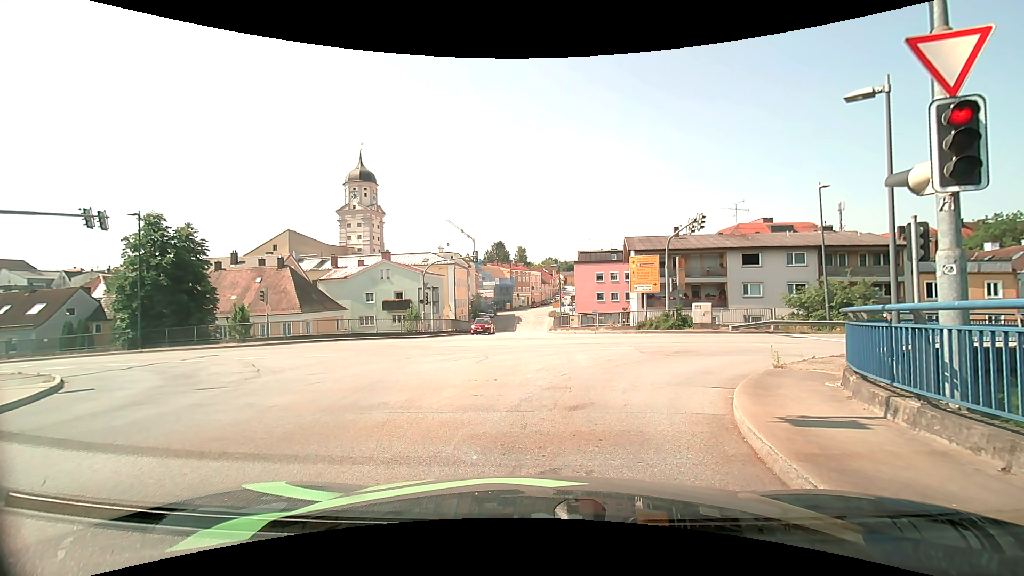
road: secondary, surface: asphalt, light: Day
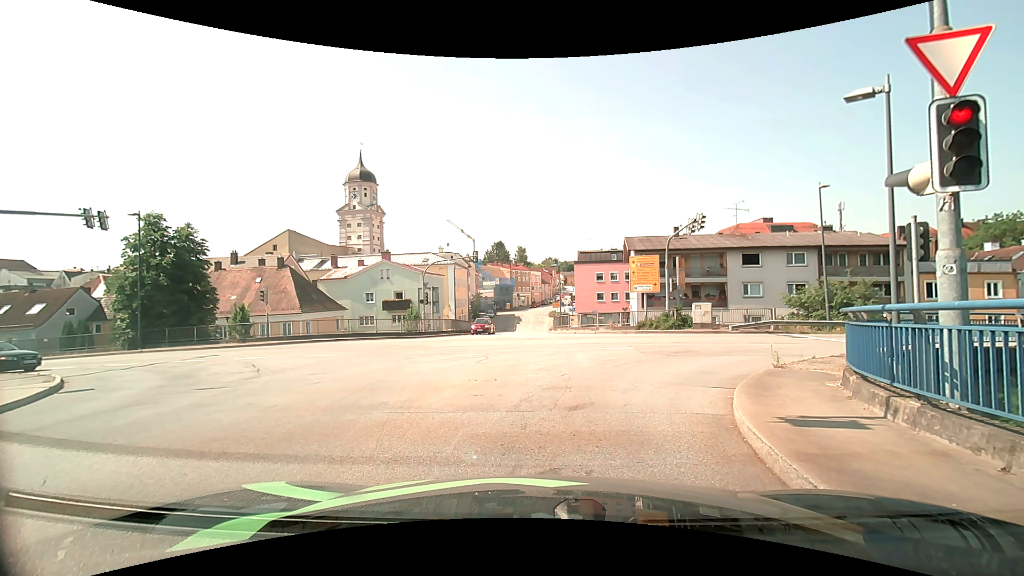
(0.0, 0.0) m; 0°
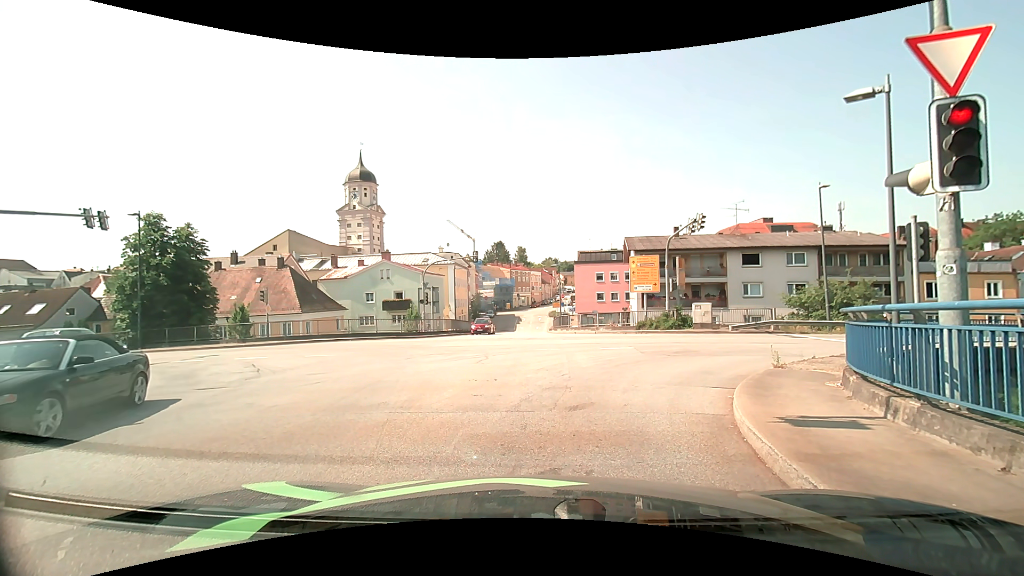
(0.0, 0.0) m; 0°
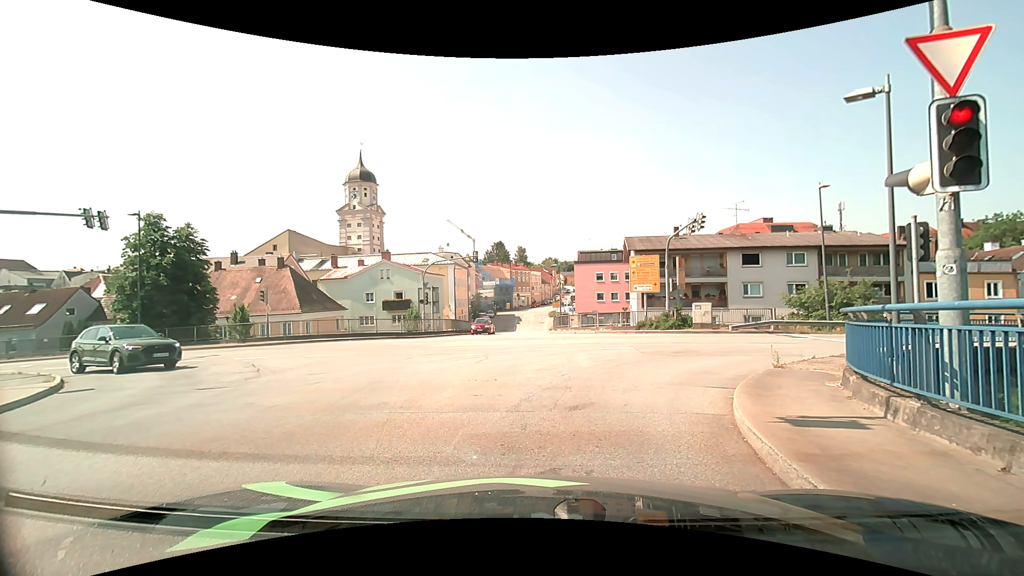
(0.0, 0.0) m; 0°
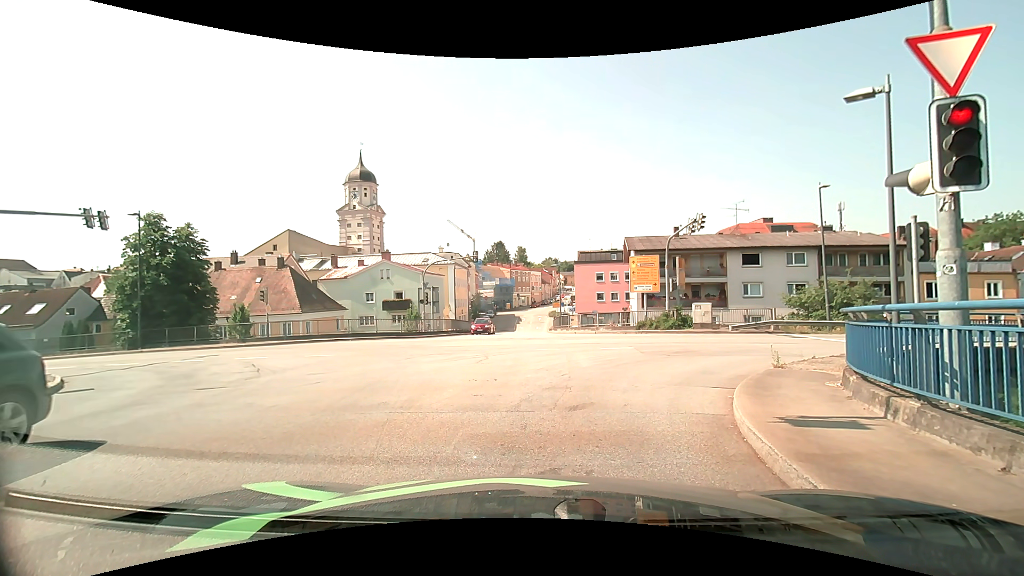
(0.0, 0.0) m; 0°
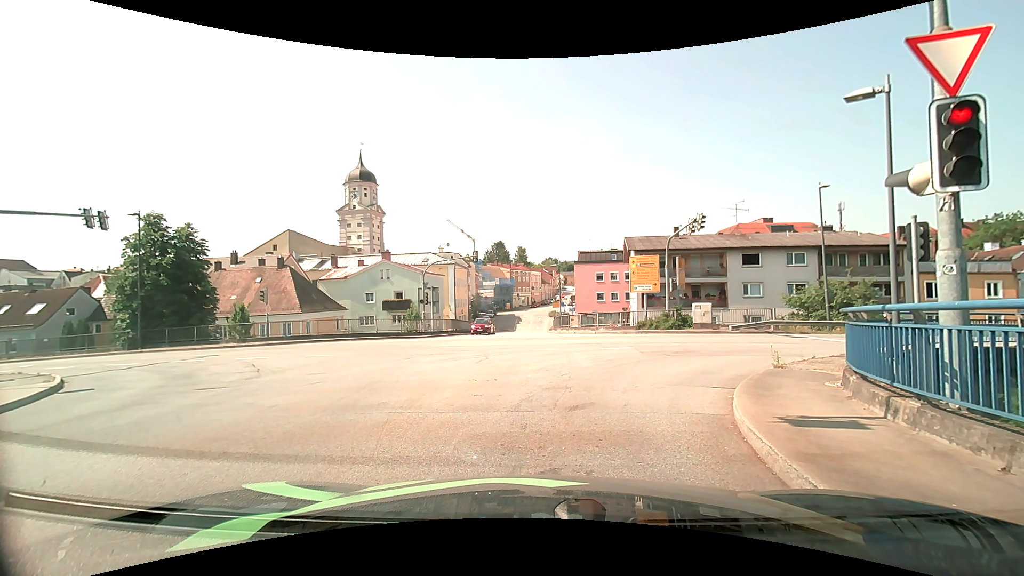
(0.0, 0.0) m; 0°
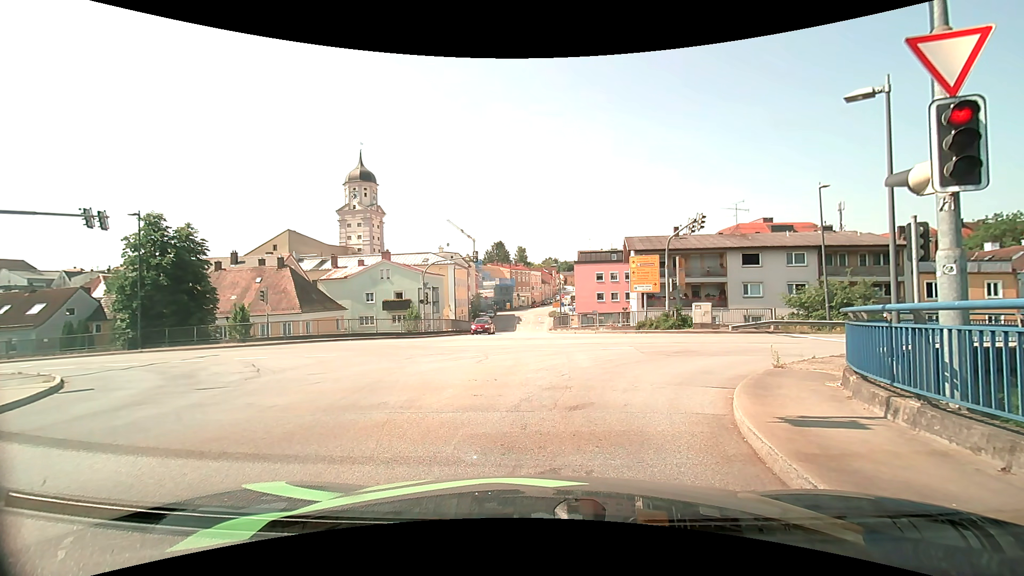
(0.0, 0.0) m; 0°
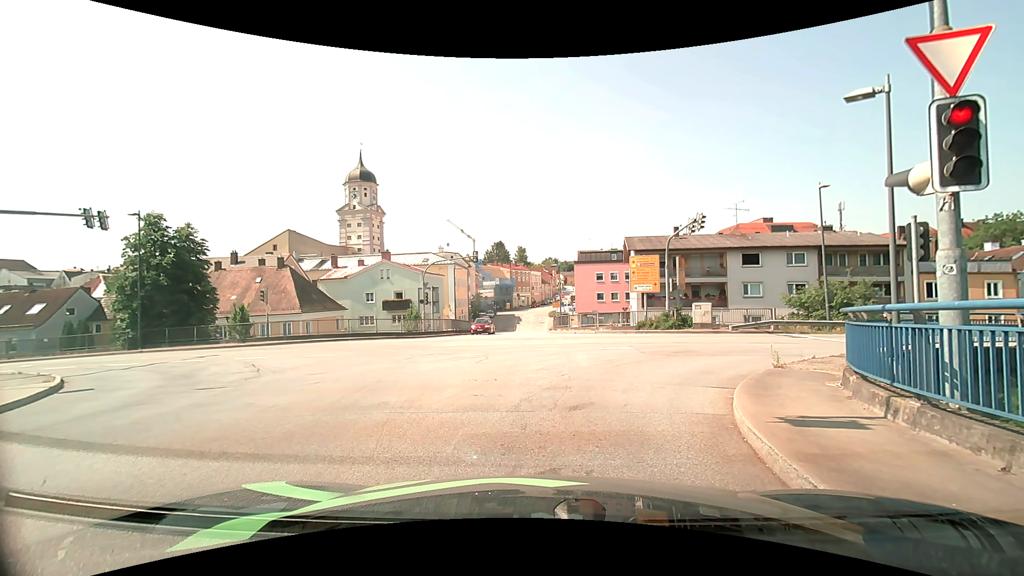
(0.0, 0.0) m; 0°
